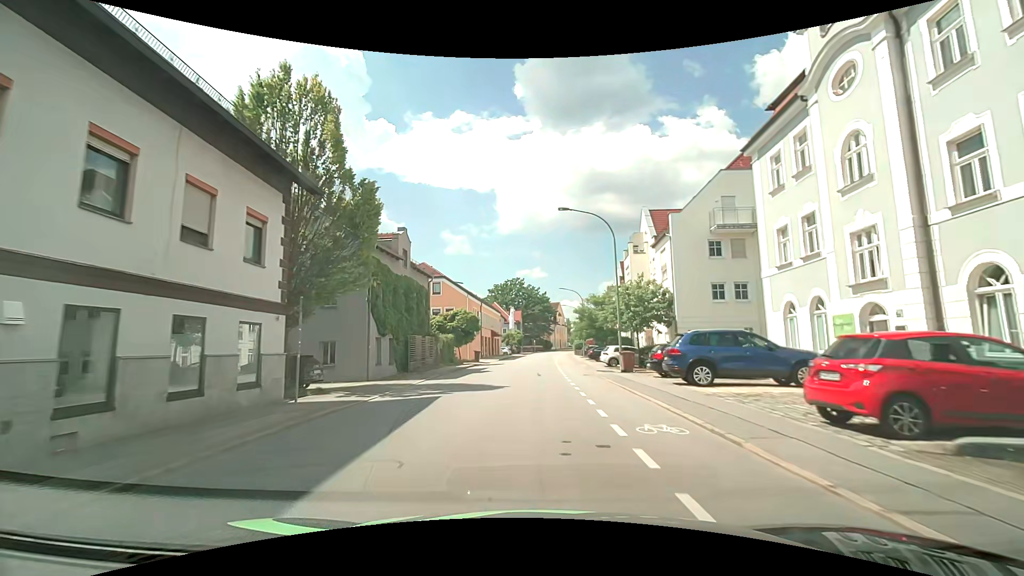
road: tertiary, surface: asphalt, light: Day
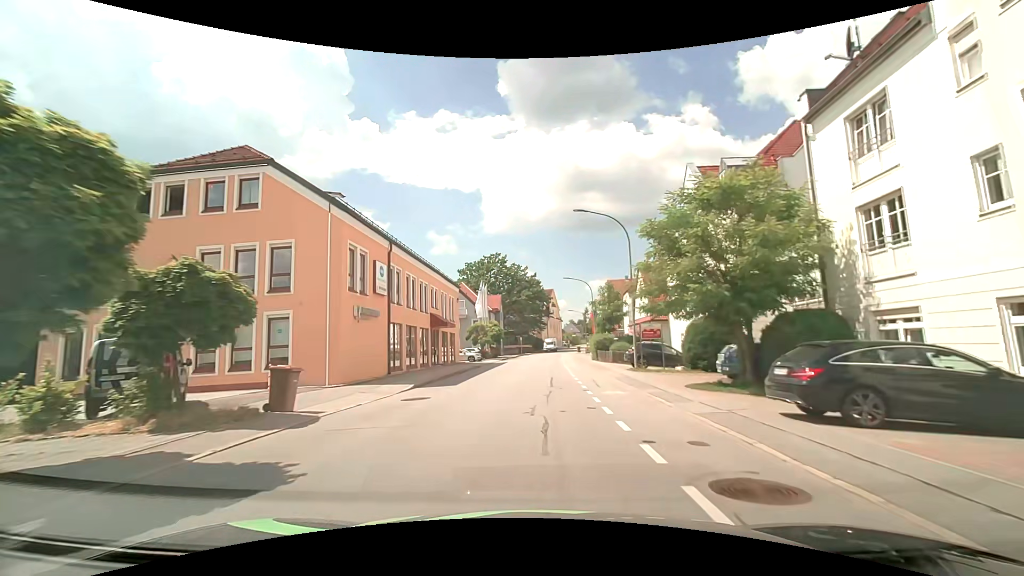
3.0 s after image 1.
(+0.4, +36.0) m; +1°
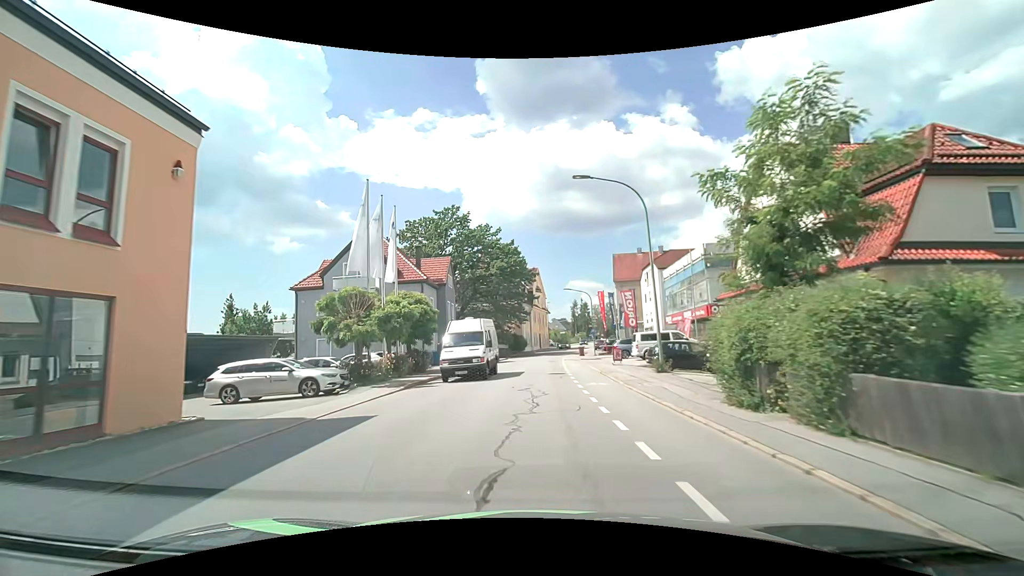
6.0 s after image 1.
(+0.9, +34.3) m; +2°
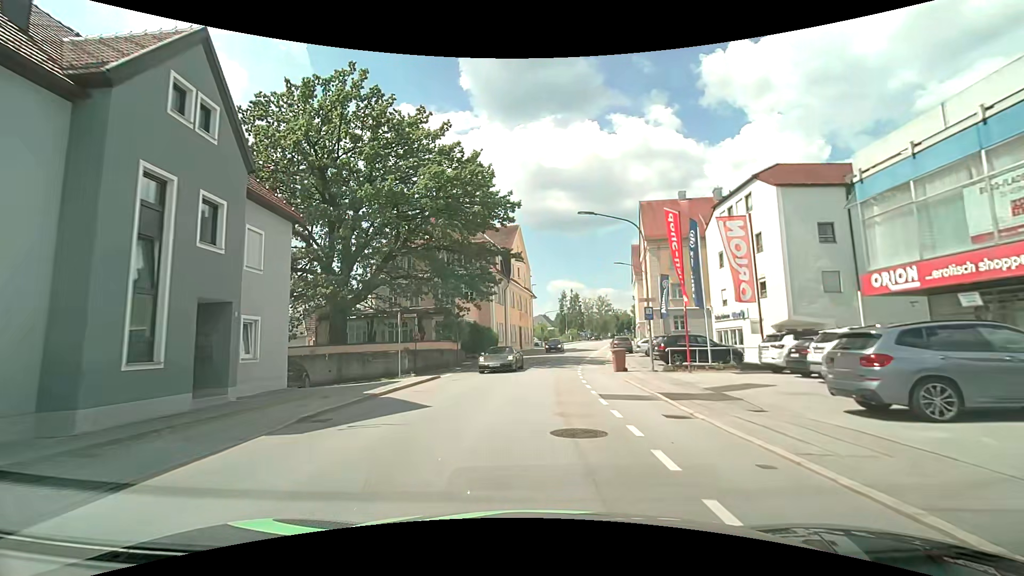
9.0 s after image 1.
(+0.5, +32.9) m; +2°
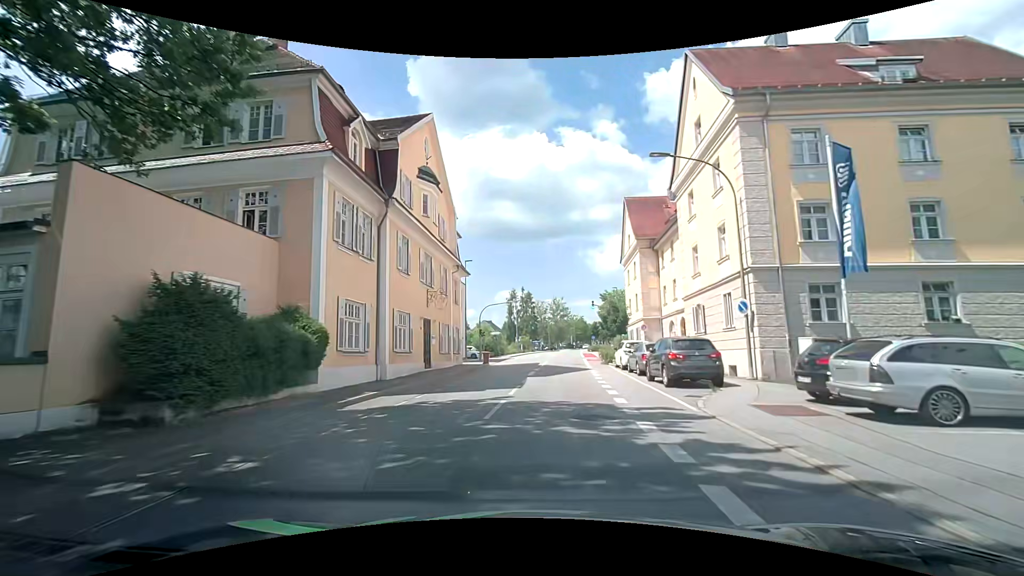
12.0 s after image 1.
(+1.3, +30.6) m; +6°
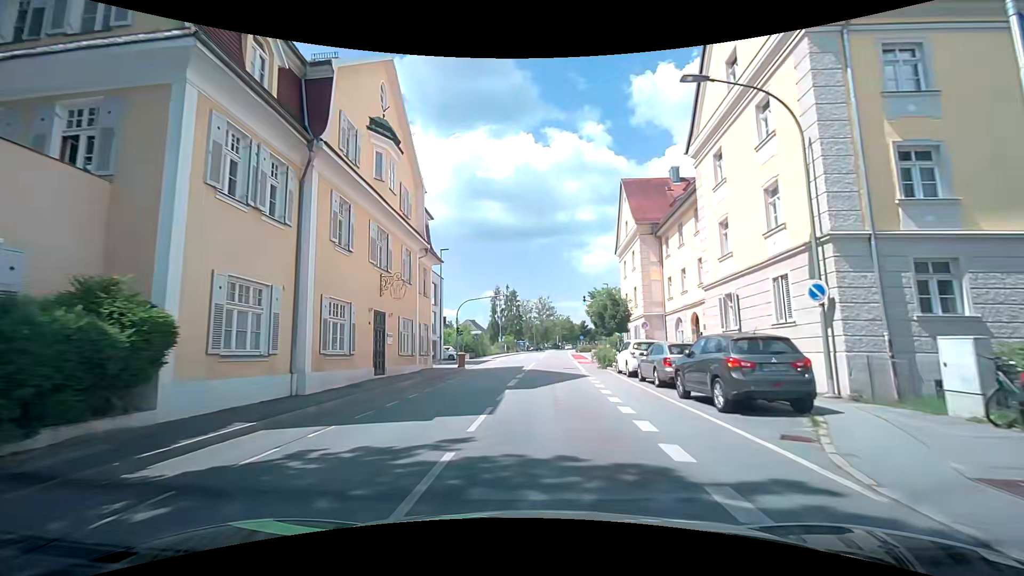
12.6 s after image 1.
(+0.1, +6.0) m; +1°
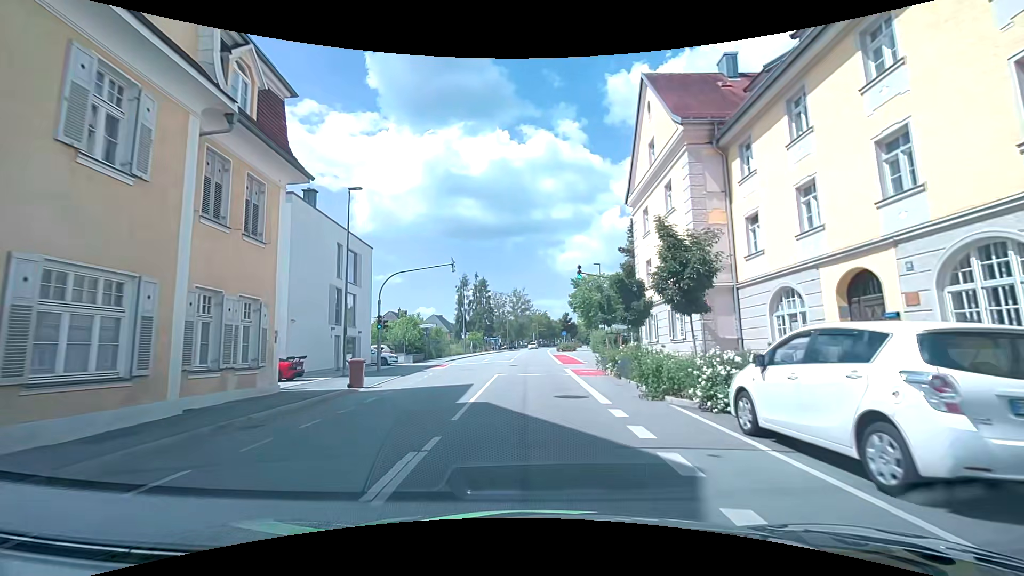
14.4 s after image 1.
(+0.7, +16.9) m; +2°
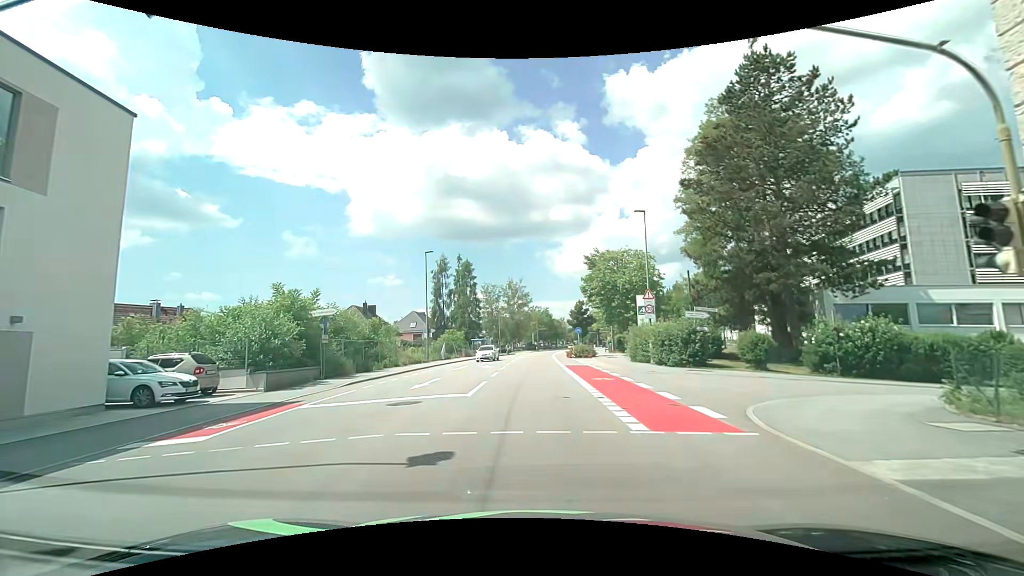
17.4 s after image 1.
(+0.7, +23.6) m; +2°
(0, +10) (0, +20) (0, +30) (0, +40) (0, +50) (+1, +60) (+1, +70) (+2, +80) (+3, +90) (+5, +100) m
